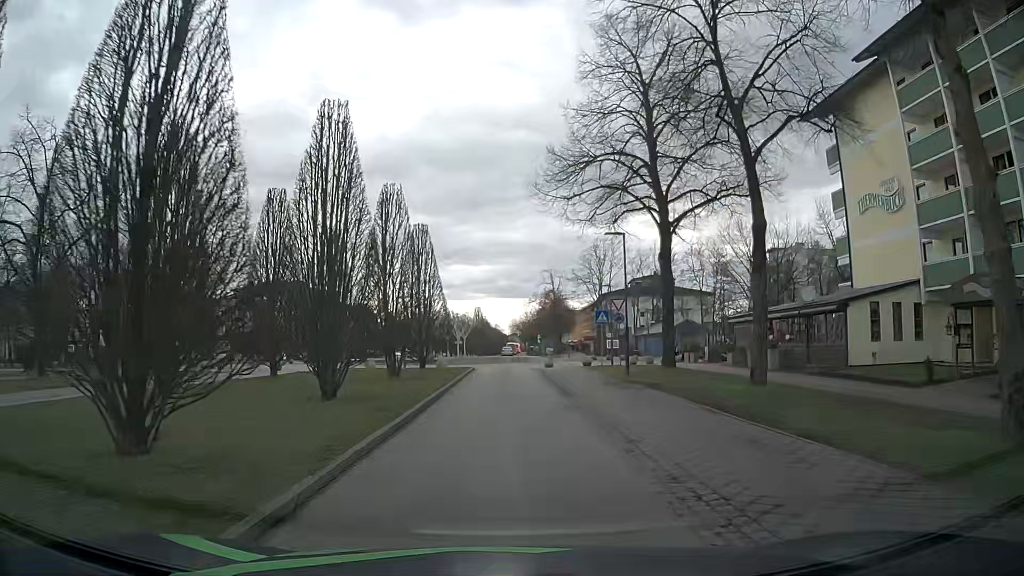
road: residential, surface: asphalt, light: Day
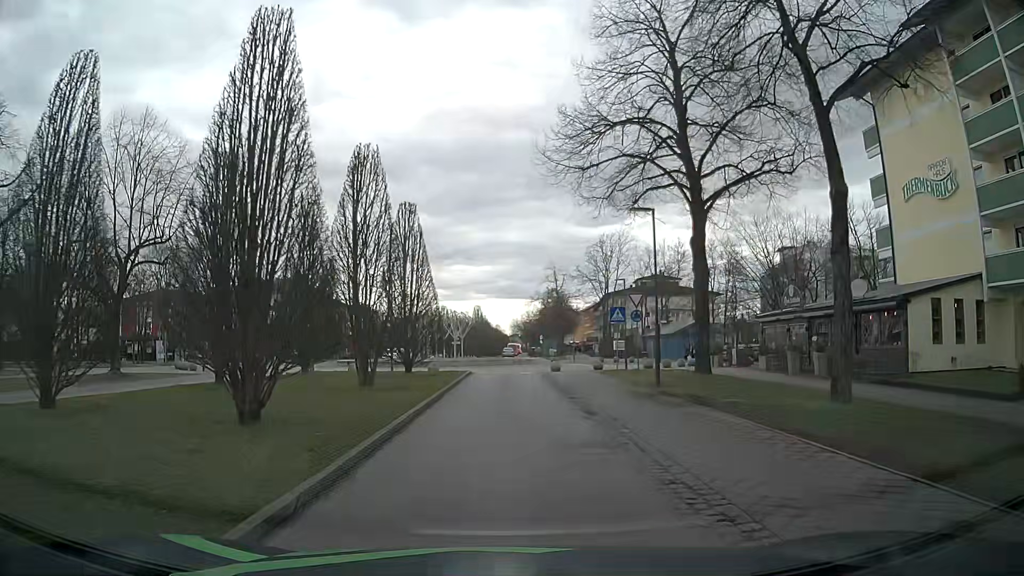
(0.0, +4.7) m; 0°
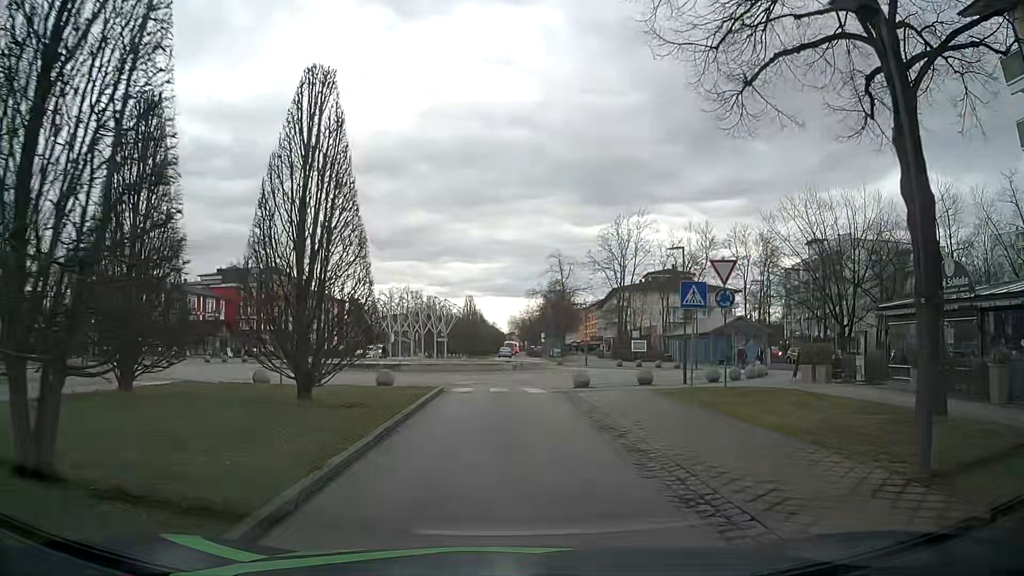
(-0.2, +13.0) m; 0°
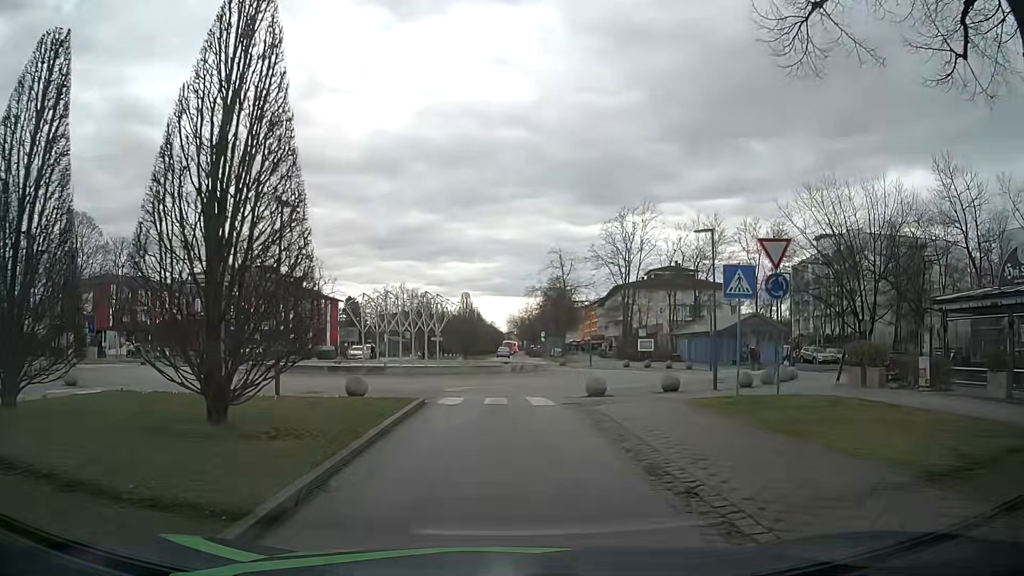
(-0.1, +3.9) m; -1°
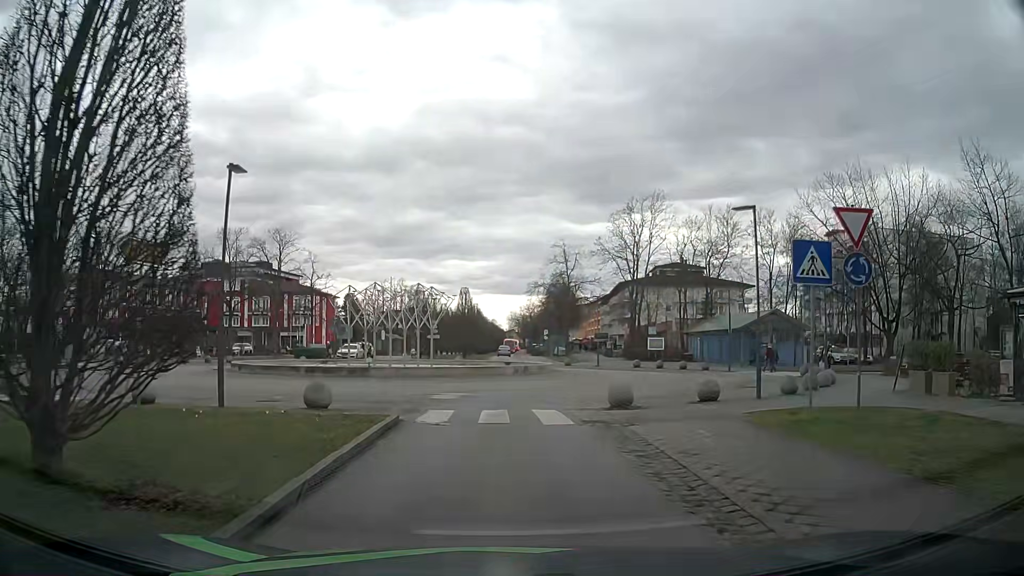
(0.0, +3.7) m; 0°
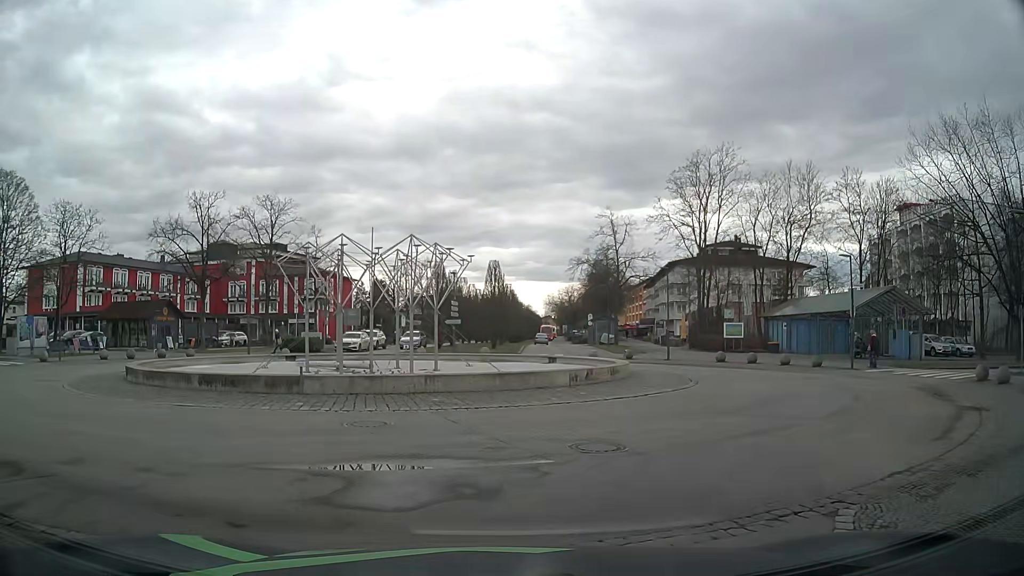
(-0.1, +12.1) m; -4°
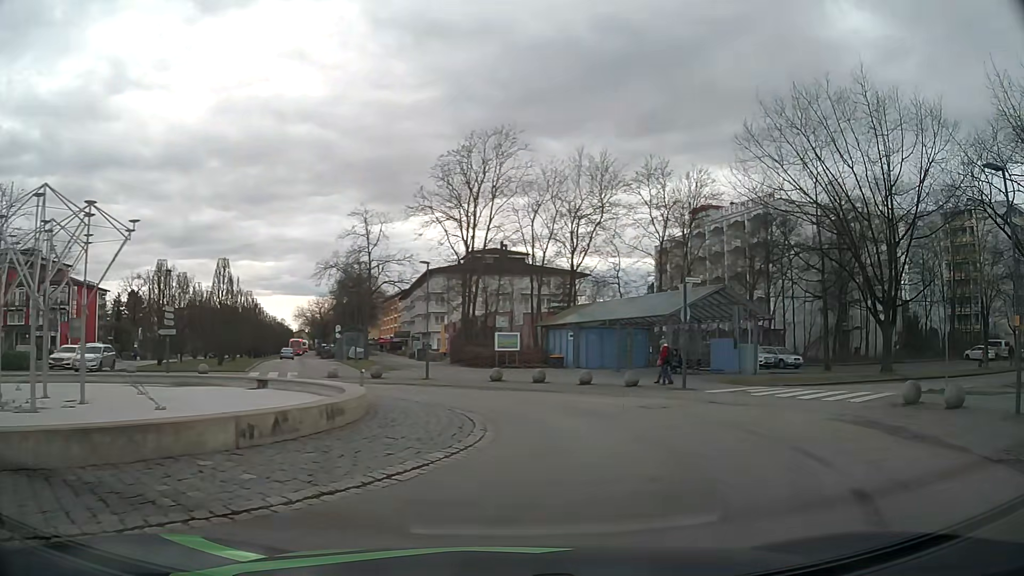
(+1.2, +8.2) m; +20°
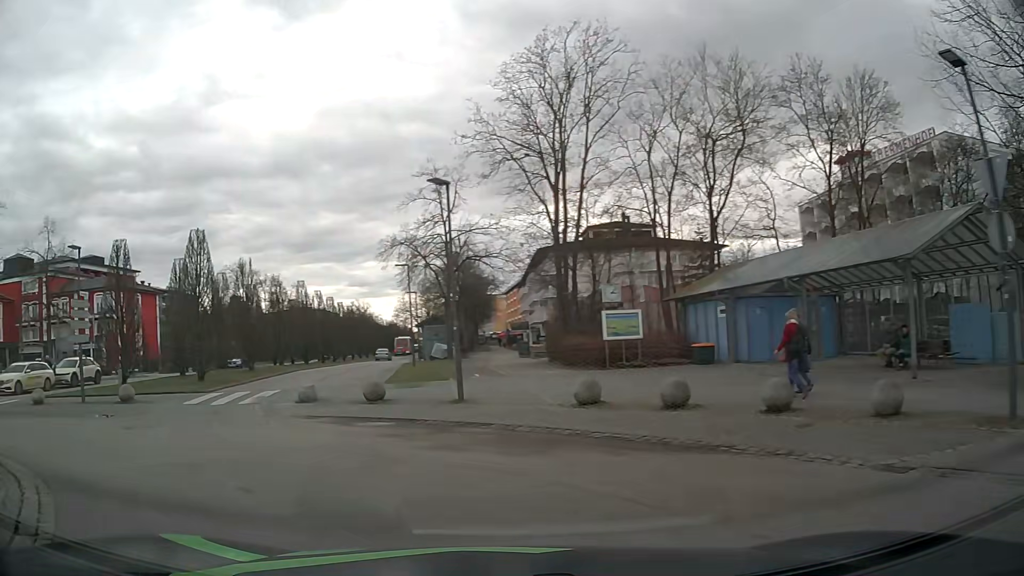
(+1.8, +14.8) m; -7°
